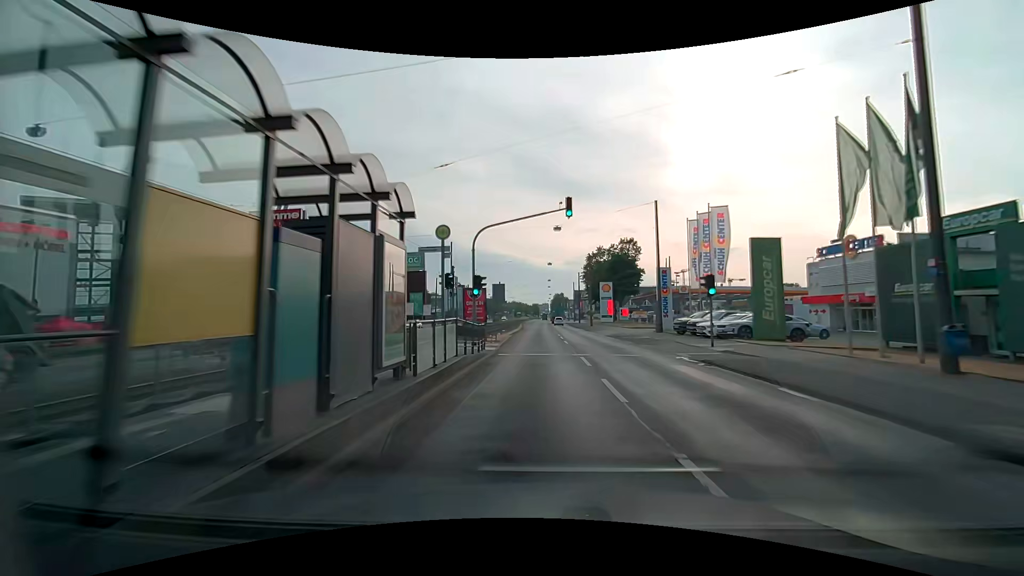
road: primary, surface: asphalt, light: Day
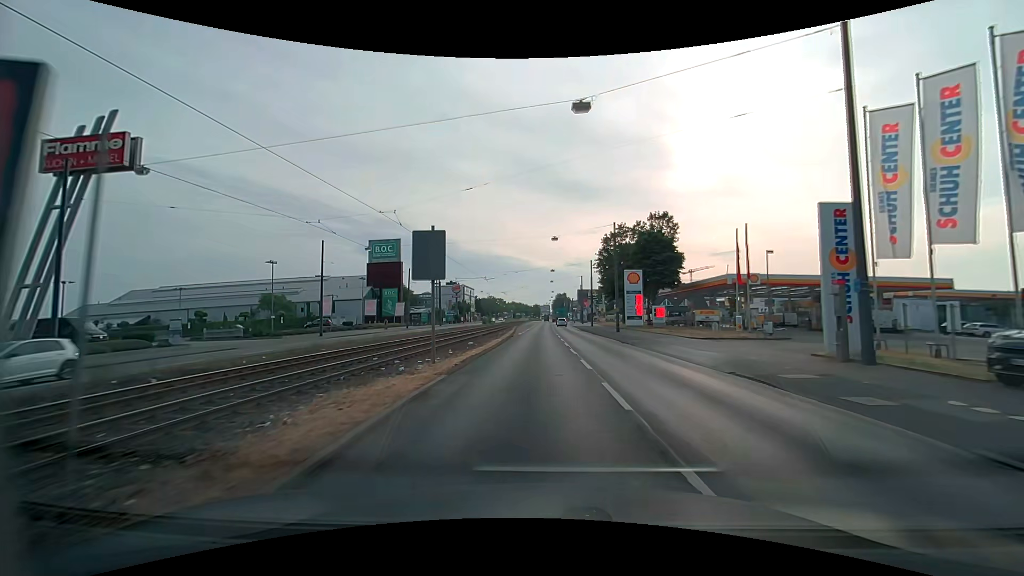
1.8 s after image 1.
(0.0, +24.6) m; 0°
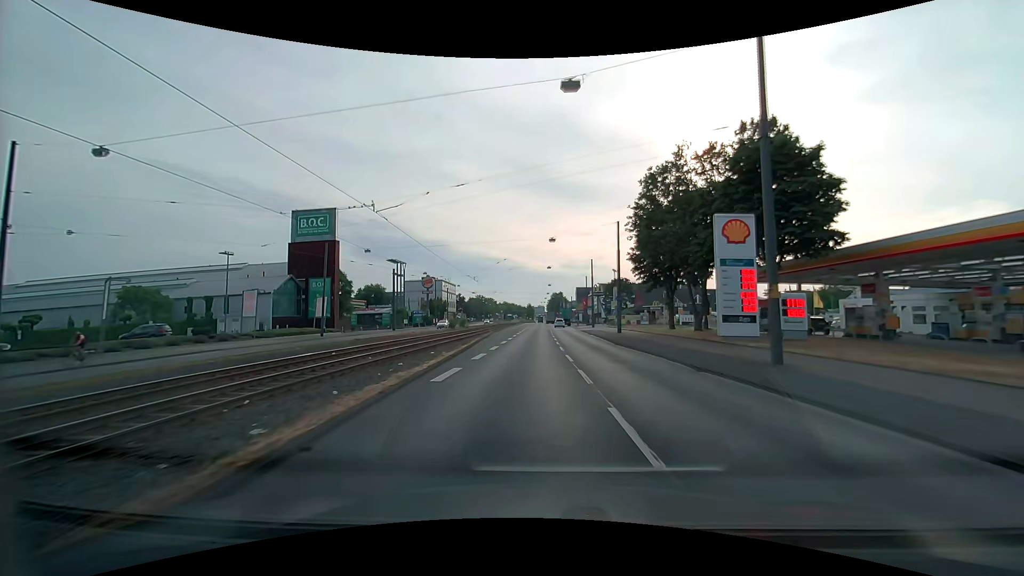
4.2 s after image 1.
(+0.2, +33.2) m; +1°
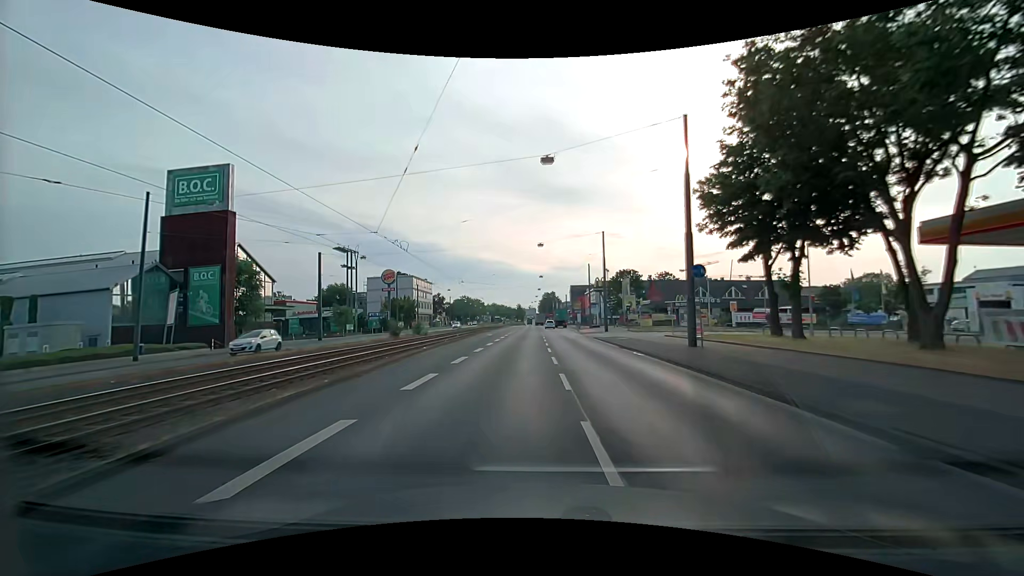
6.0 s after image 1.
(+0.2, +25.2) m; +1°
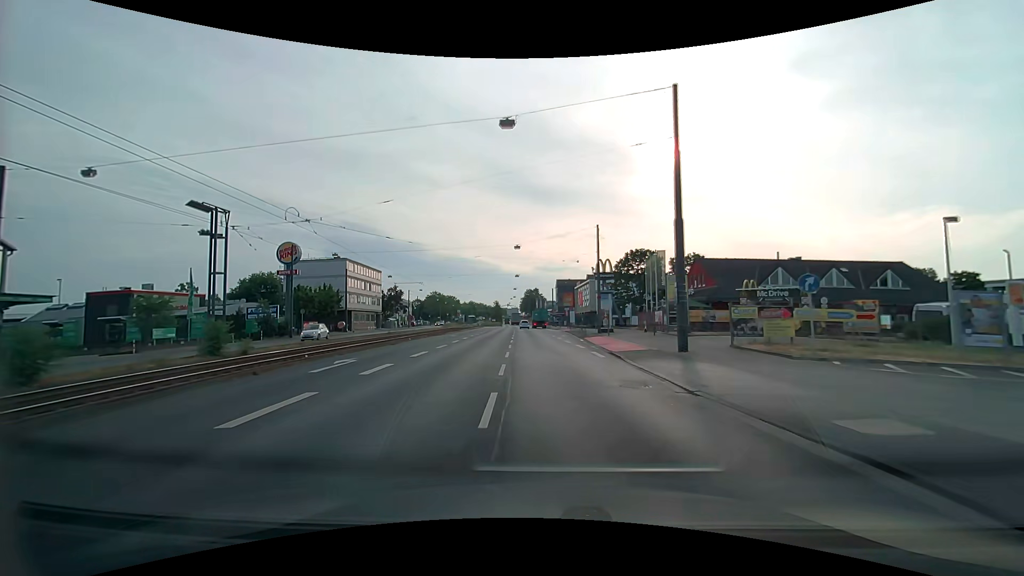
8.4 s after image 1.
(+0.7, +33.9) m; +2°
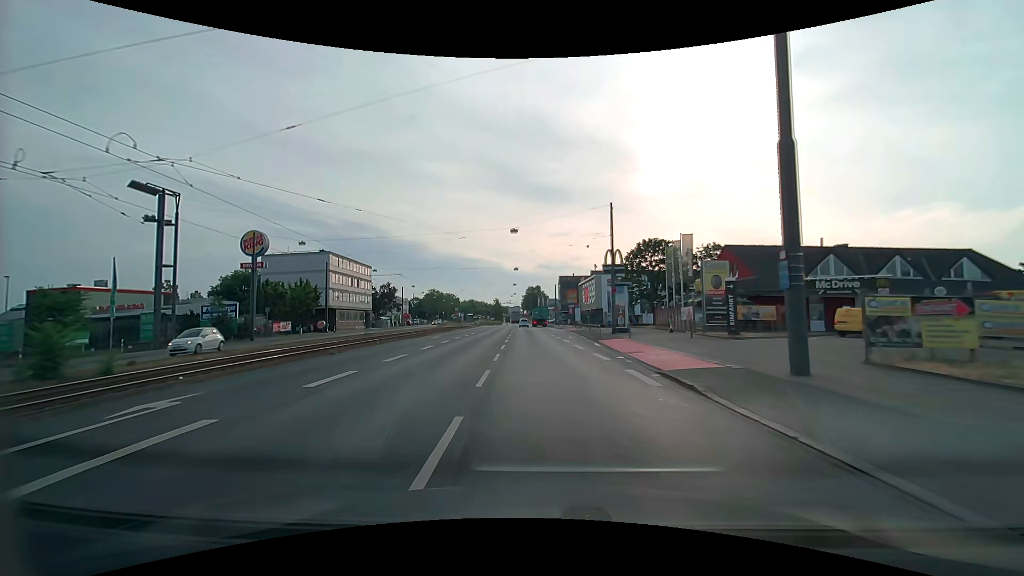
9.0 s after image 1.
(0.0, +8.5) m; 0°
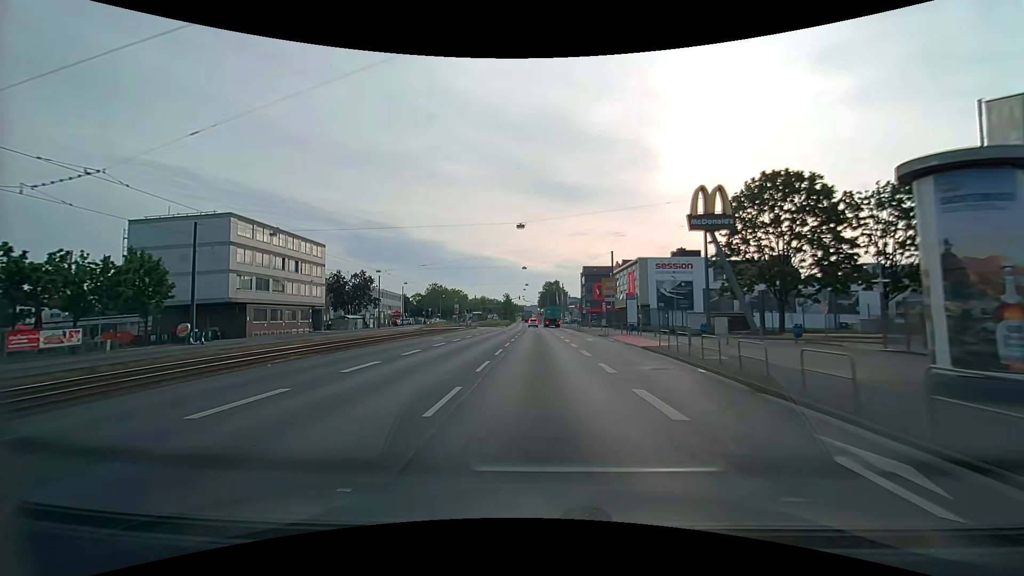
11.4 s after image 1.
(-0.8, +33.0) m; -2°
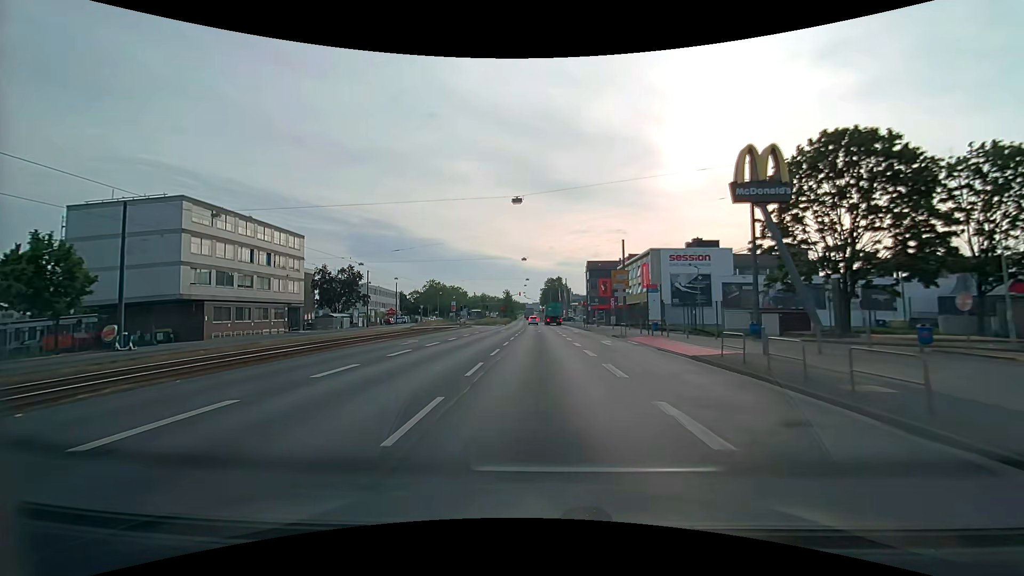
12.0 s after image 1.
(0.0, +7.8) m; 0°
(0, +10) (0, +20) (0, +30) (0, +40) (0, +50) (0, +60) (-1, +70) (-1, +80) (-1, +90) (-2, +100) m
